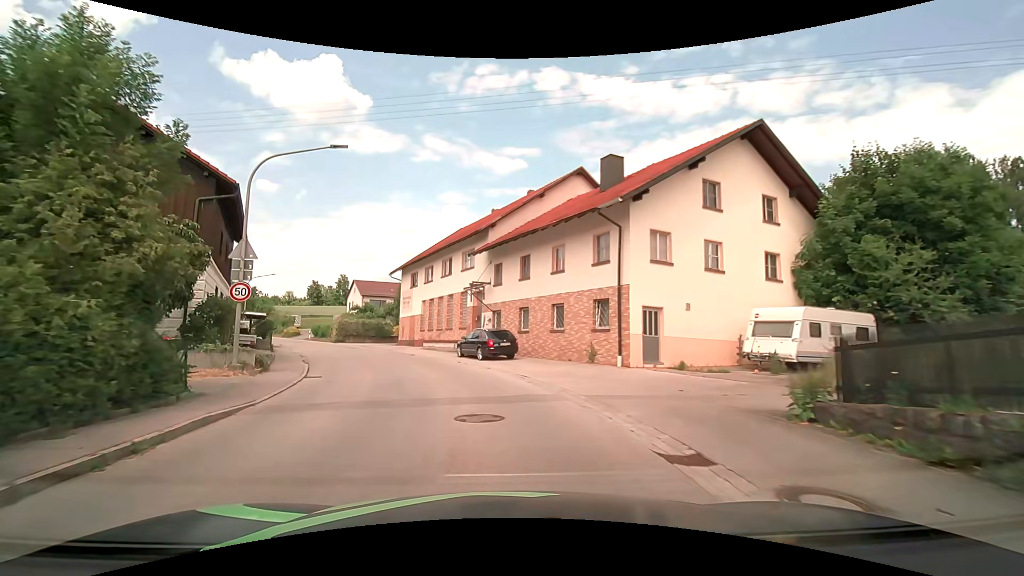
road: tertiary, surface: asphalt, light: Day
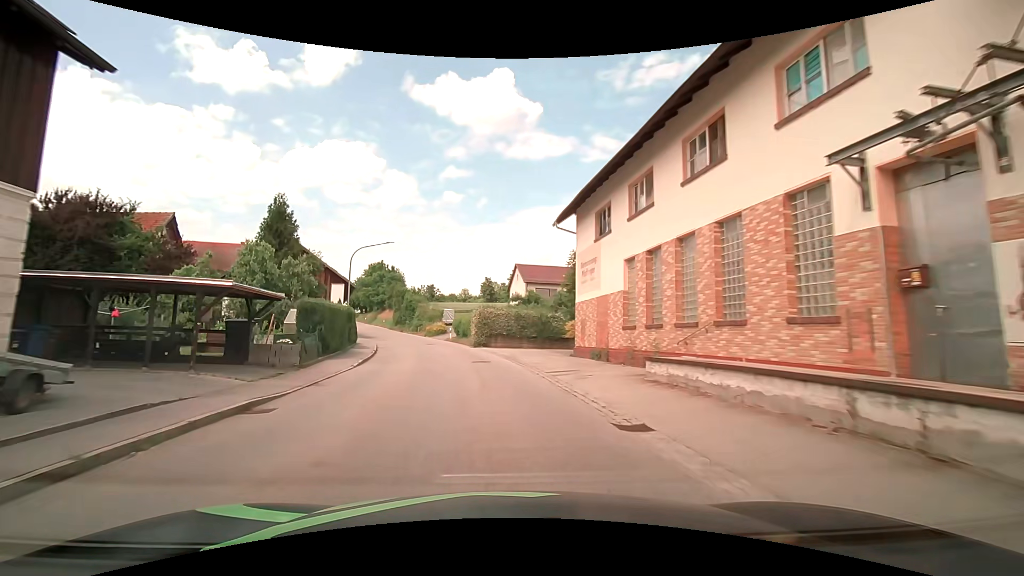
(-4.6, +24.1) m; -20°
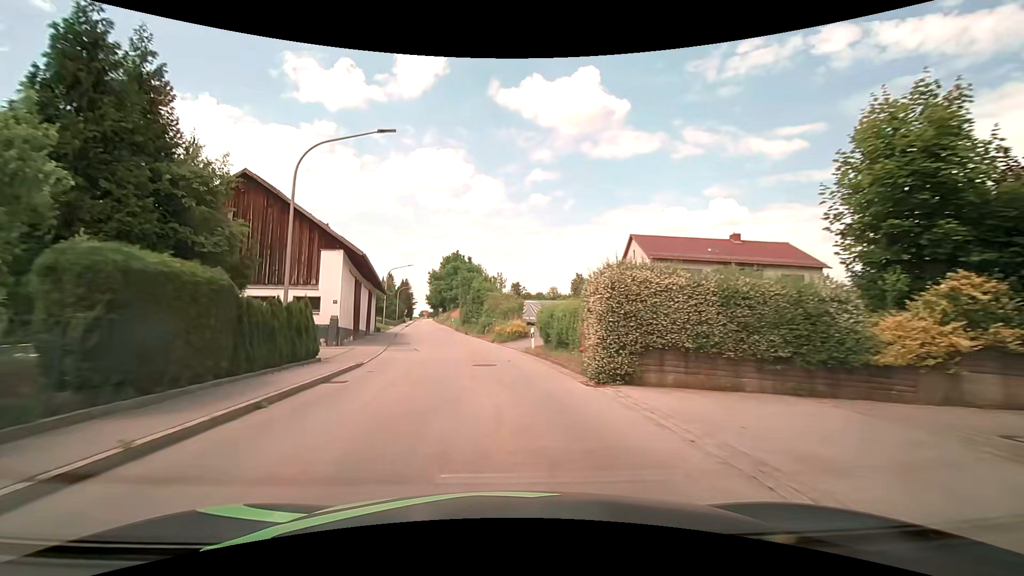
(-1.9, +22.4) m; -9°
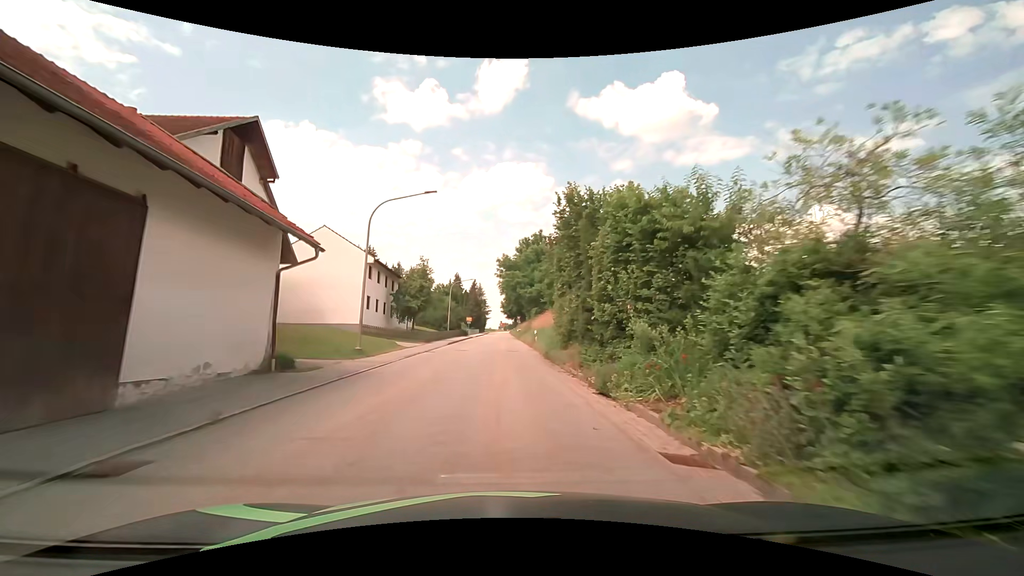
(-4.3, +36.7) m; -10°
(0, +10) (0, +20) (0, +30) (0, +40) (-1, +50) (-1, +60) (-1, +70) (-1, +80) (-1, +90) (-1, +100) m
